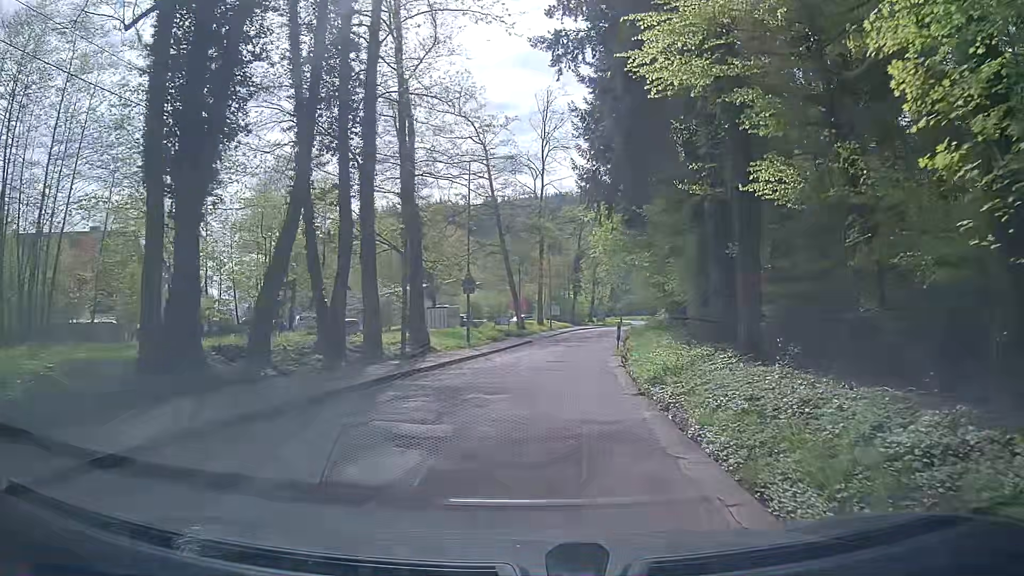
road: unclassified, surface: asphalt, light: Day
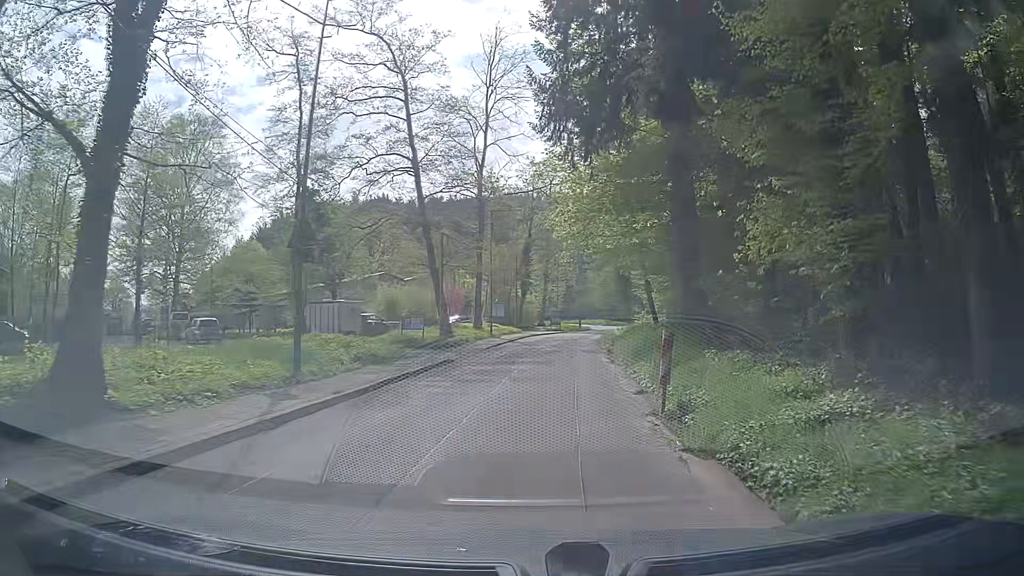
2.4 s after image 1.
(+0.7, +17.9) m; +7°
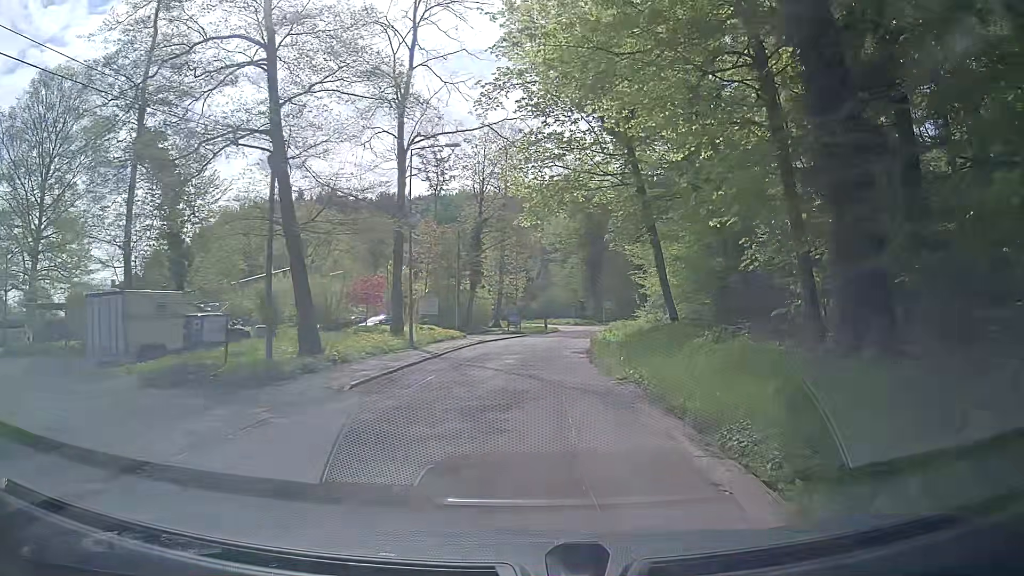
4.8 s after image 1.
(-0.2, +18.0) m; +1°
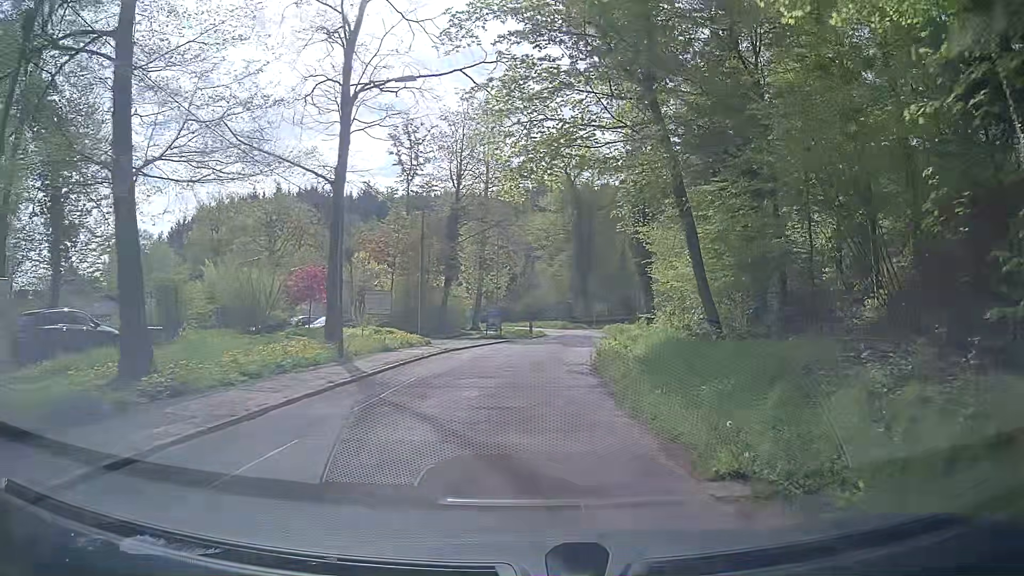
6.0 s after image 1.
(+0.2, +8.9) m; +2°
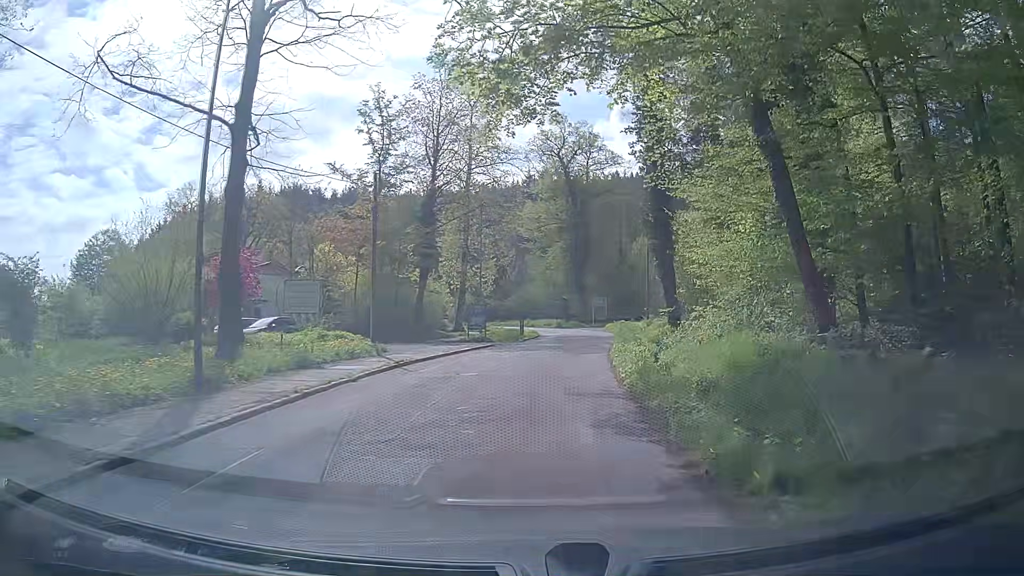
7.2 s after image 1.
(0.0, +8.9) m; -3°
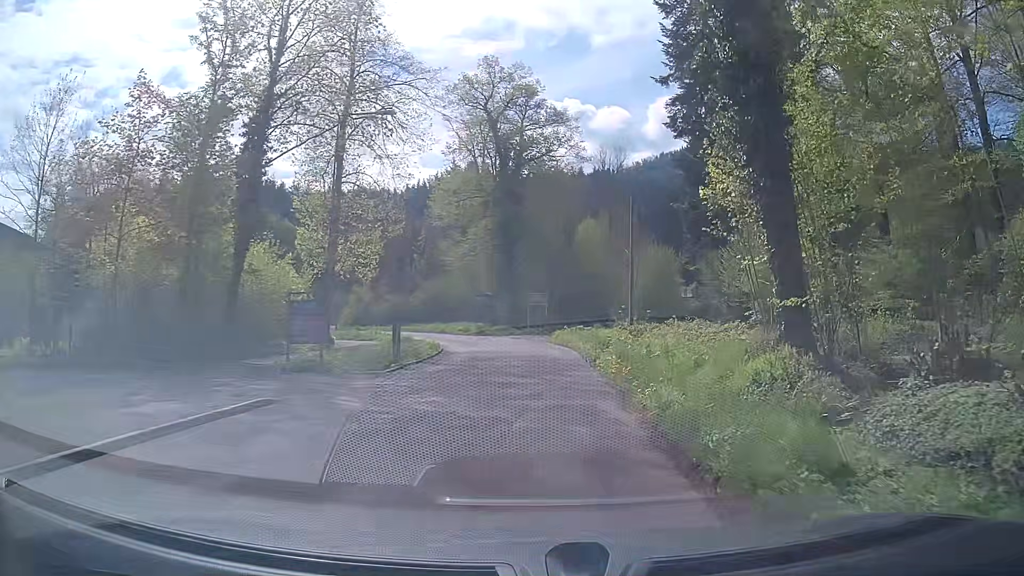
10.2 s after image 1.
(+2.1, +22.2) m; +9°
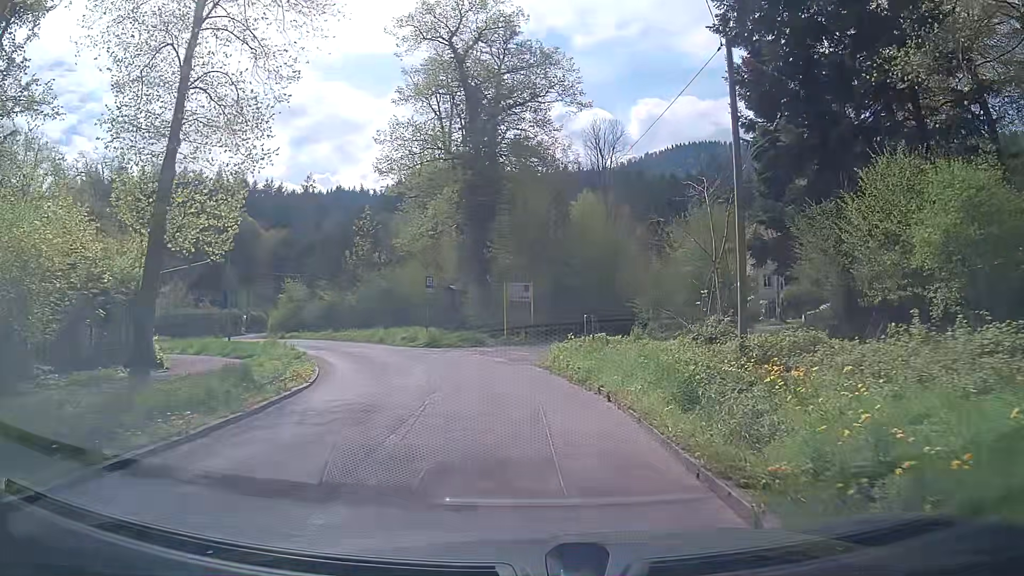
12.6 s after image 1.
(+0.6, +17.9) m; +2°
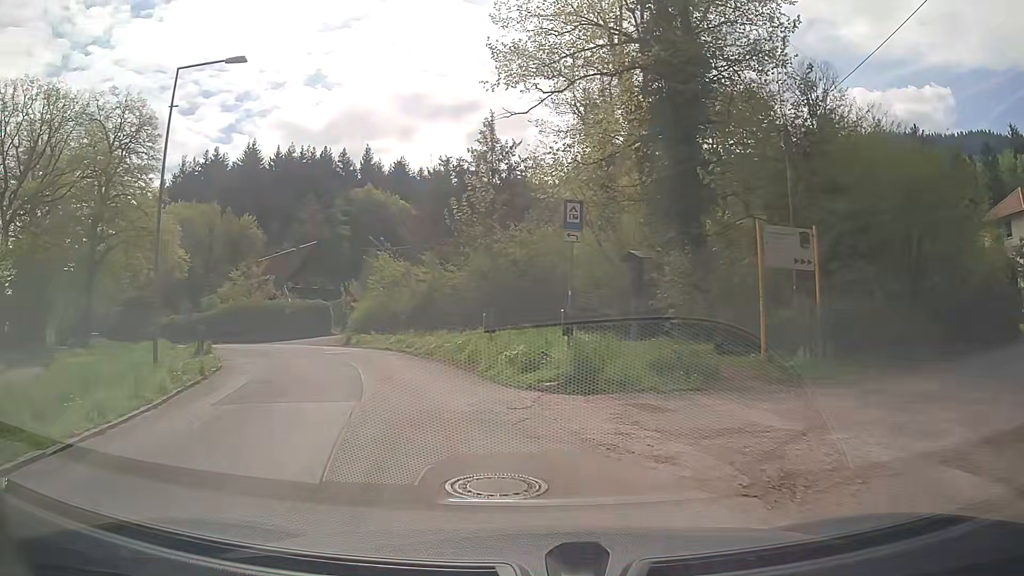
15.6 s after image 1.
(-1.9, +22.0) m; -15°
(-1, +10) (-4, +19) (-9, +28) (-15, +36) (-22, +43) (-29, +50) (-37, +57) (-44, +64) (-51, +71) (-58, +77) m
